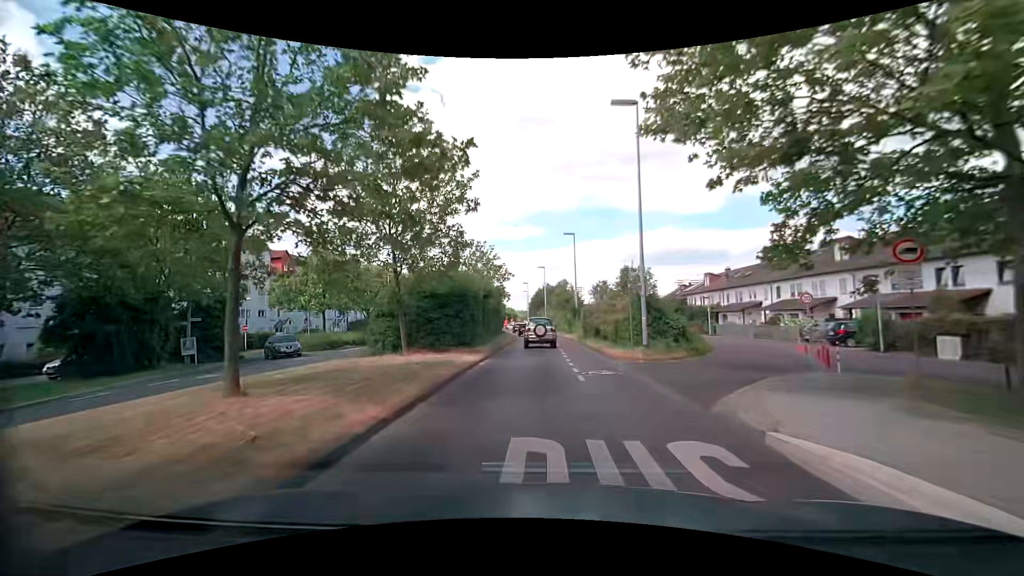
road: secondary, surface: asphalt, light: Day
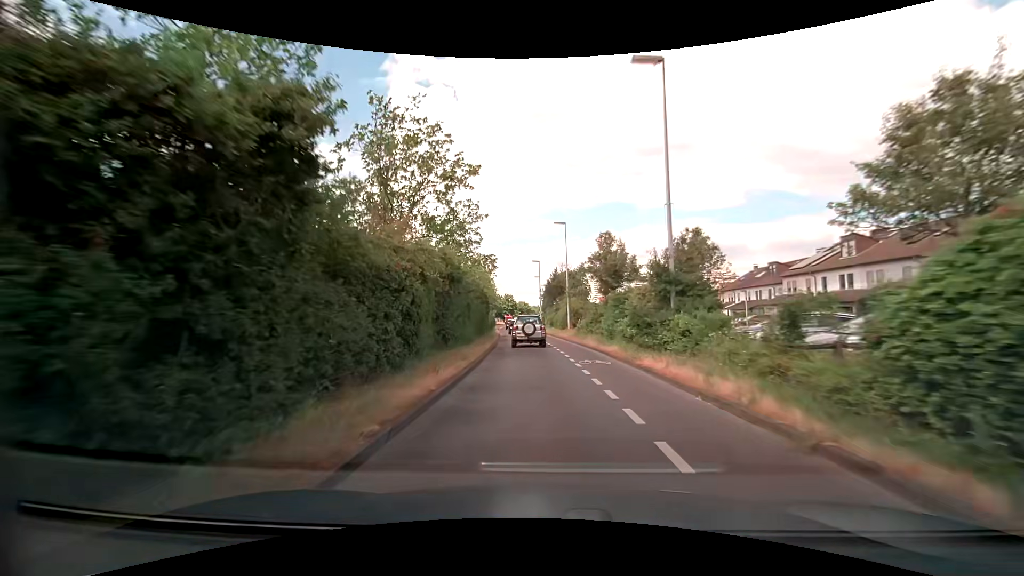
(-0.5, +33.0) m; -2°
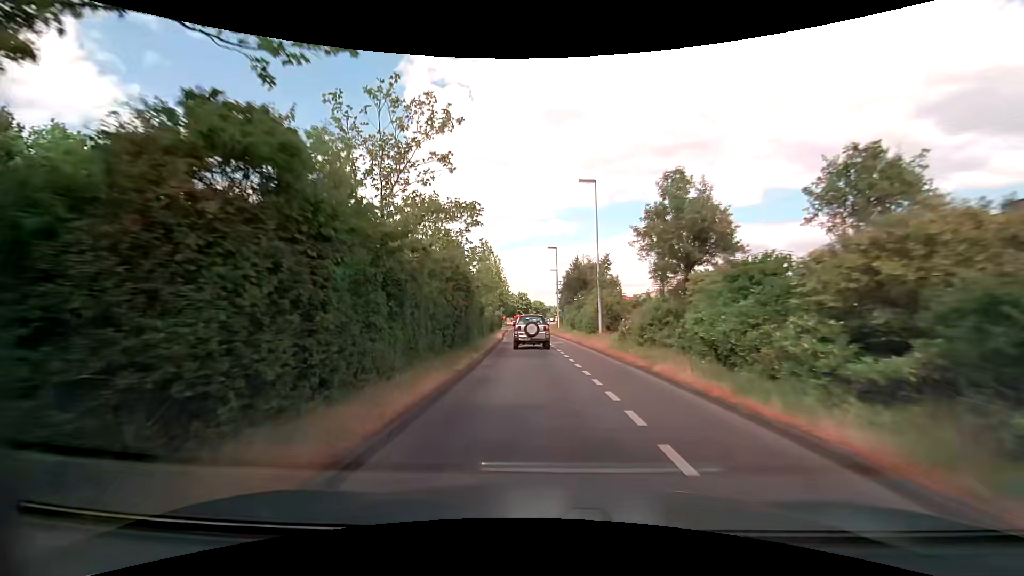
(-0.3, +14.0) m; -2°
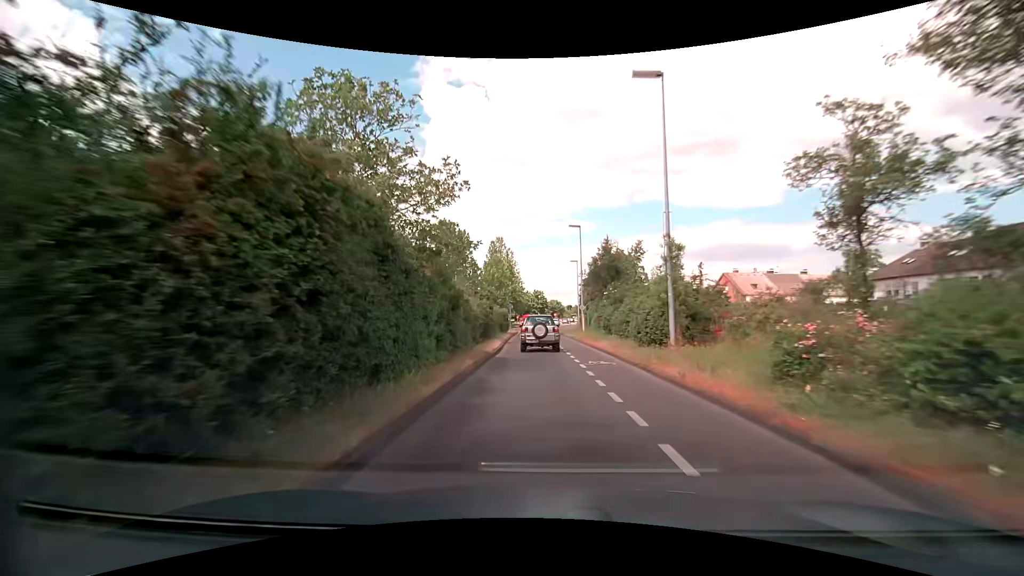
(-0.2, +13.9) m; -2°
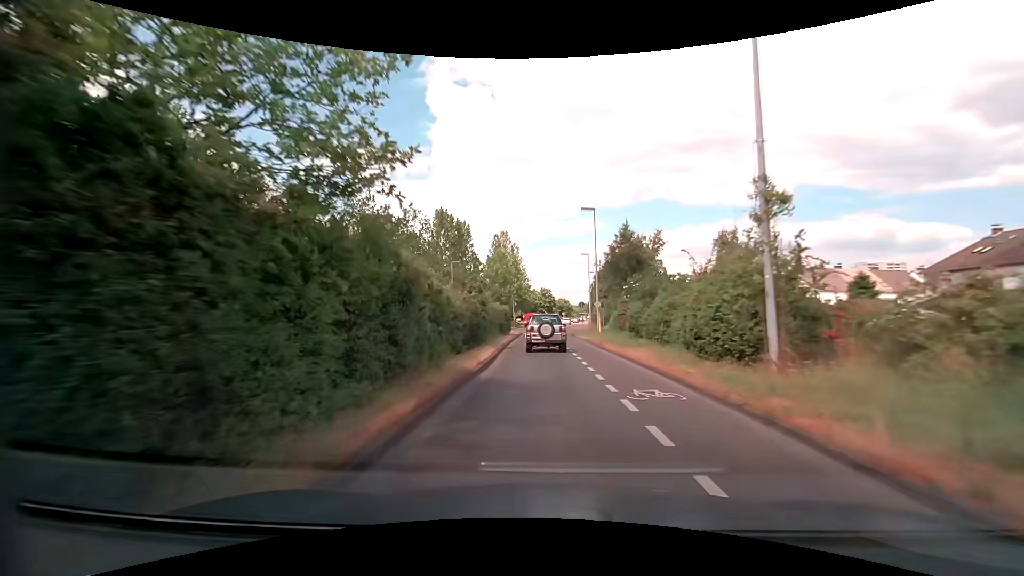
(0.0, +6.9) m; -1°
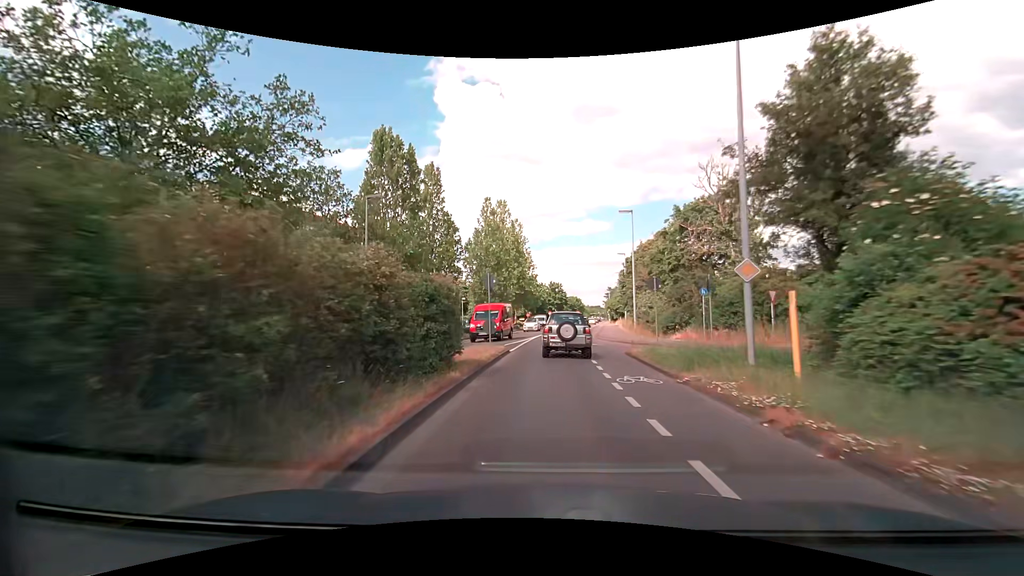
(-0.4, +27.4) m; -1°
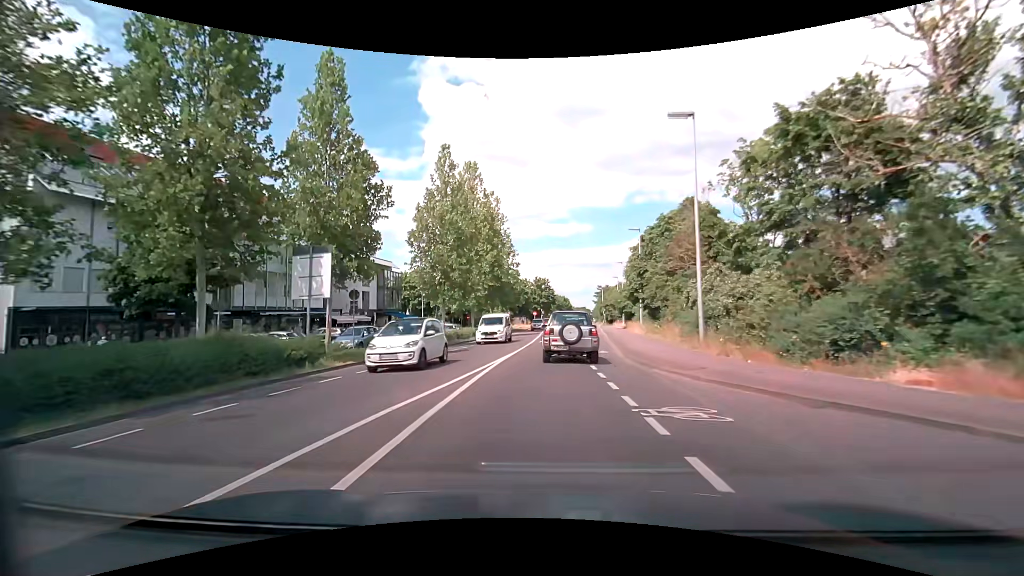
(+0.1, +19.8) m; +1°
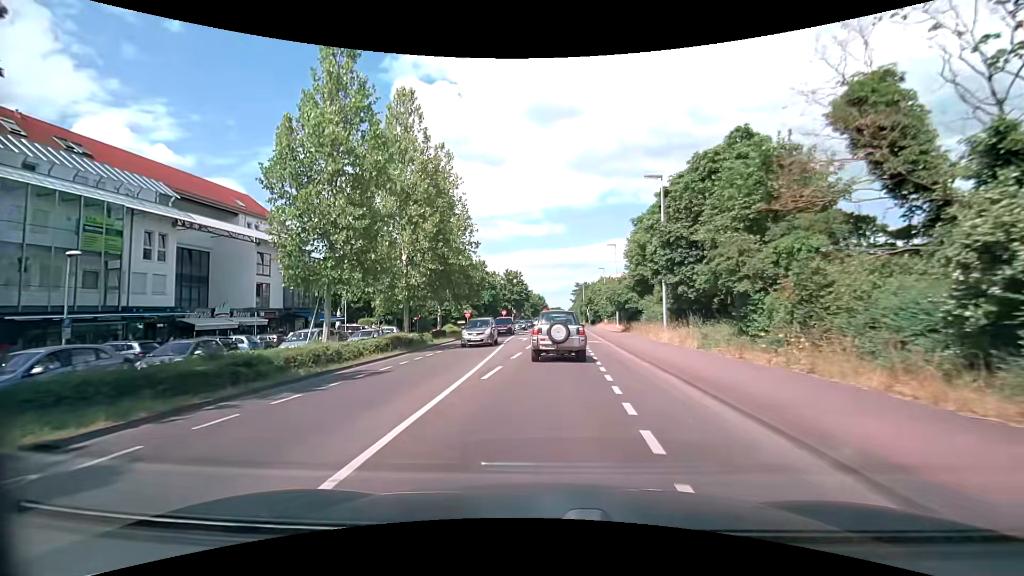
(+0.5, +18.7) m; +3°
(0, +10) (+1, +20) (+1, +30) (+2, +40) (+2, +50) (+3, +60) (+3, +70) (+4, +80) (+4, +90) (+5, +100) m
